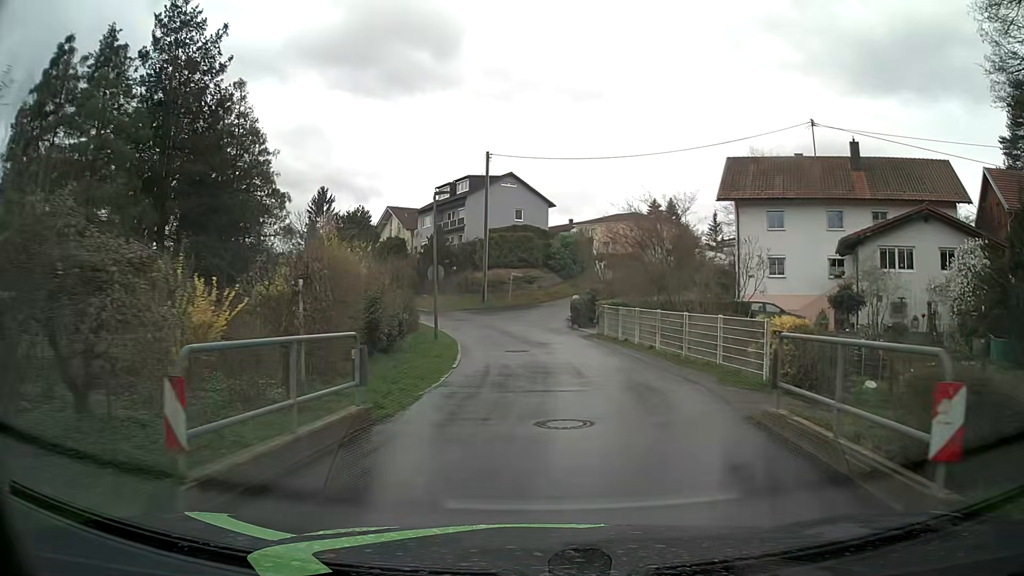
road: residential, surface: asphalt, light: Day
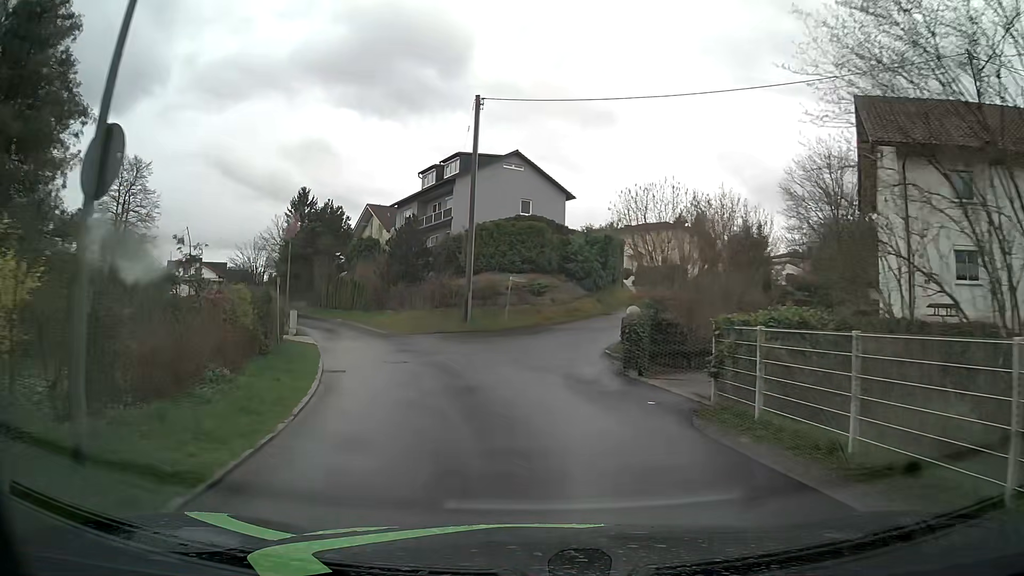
(0.0, +18.4) m; -1°
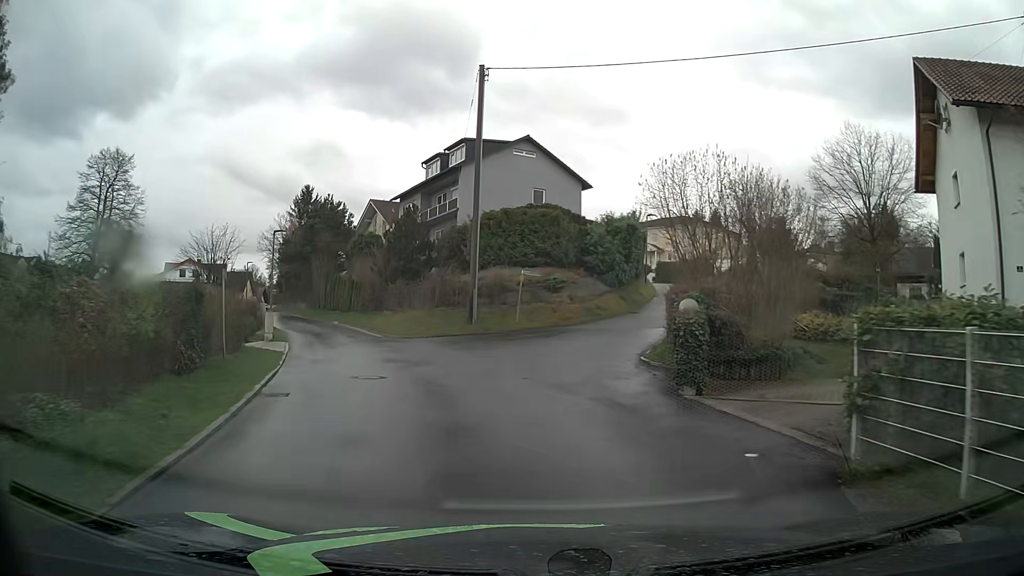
(0.0, +4.5) m; -1°
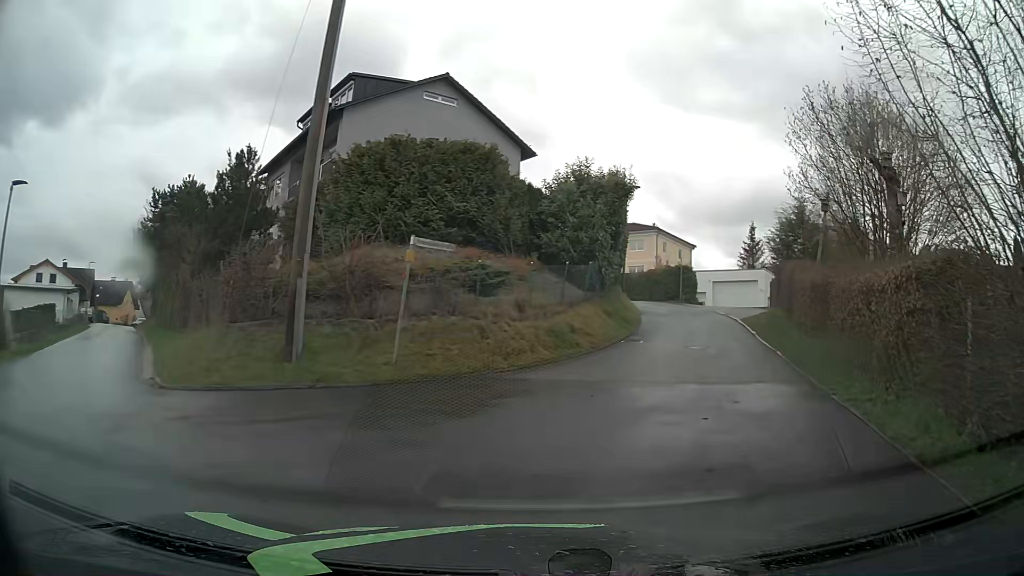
(0.0, +16.6) m; +7°
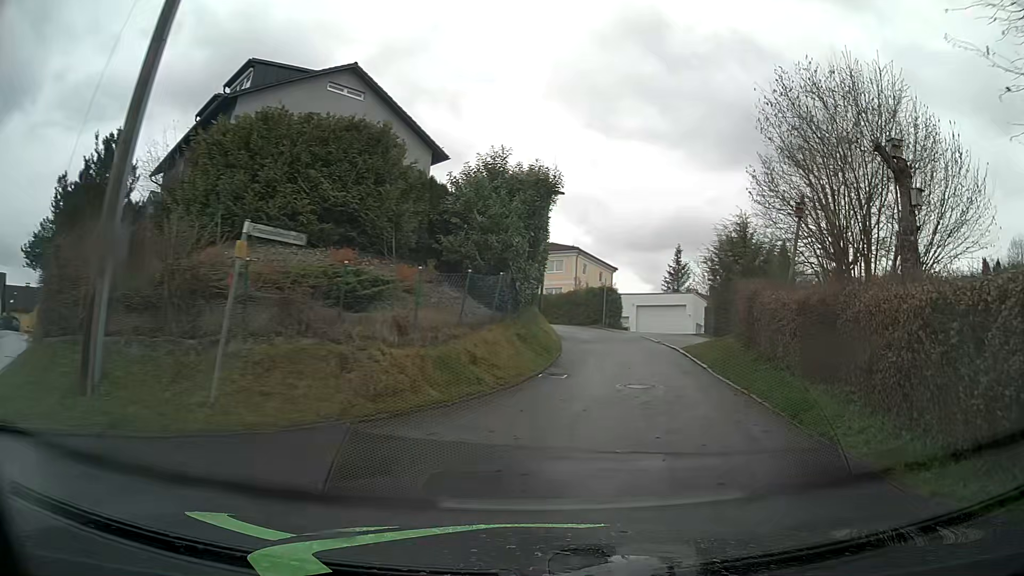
(+0.2, +3.9) m; +7°
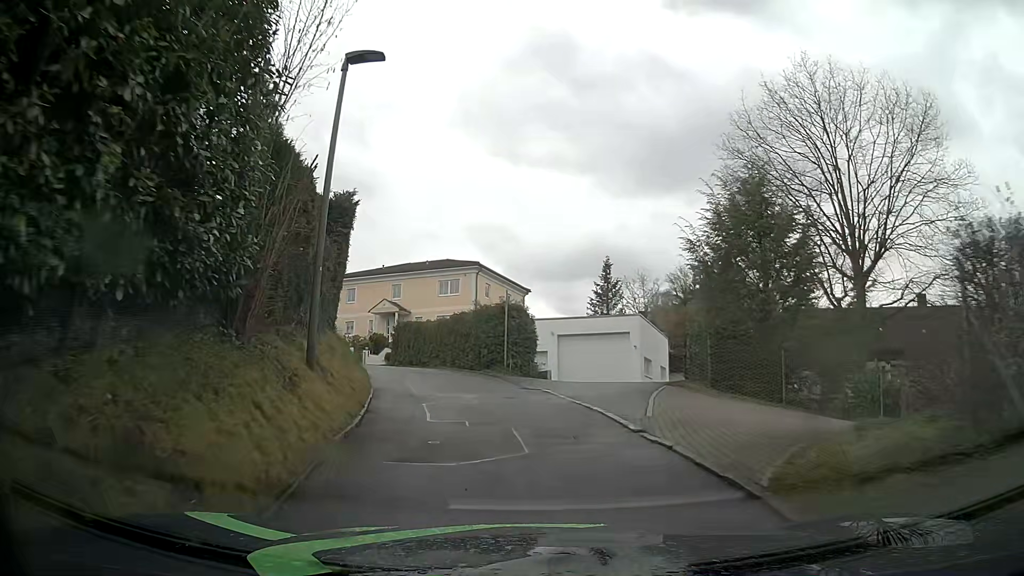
(+2.1, +15.4) m; +9°
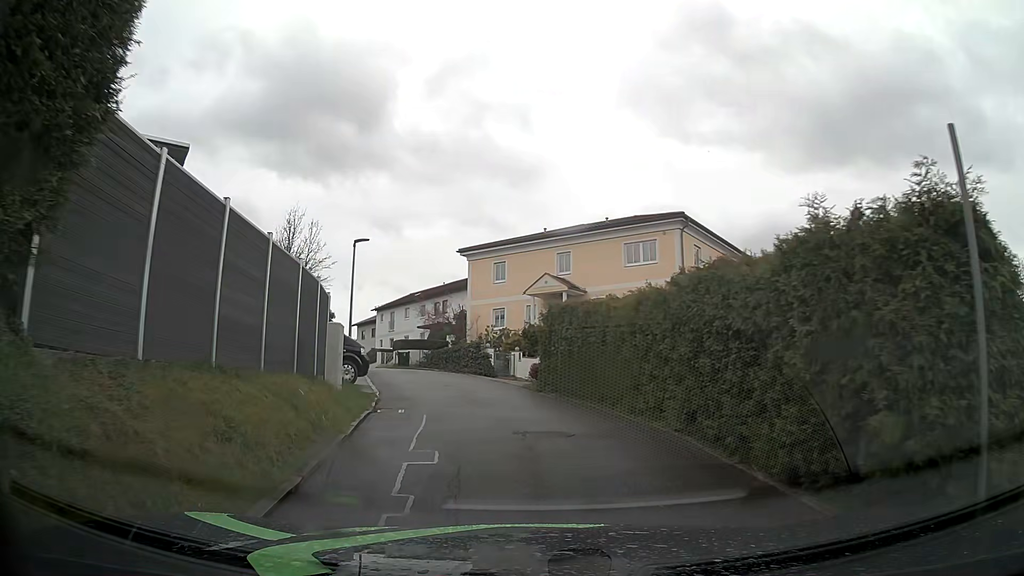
(-2.3, +17.1) m; -16°
